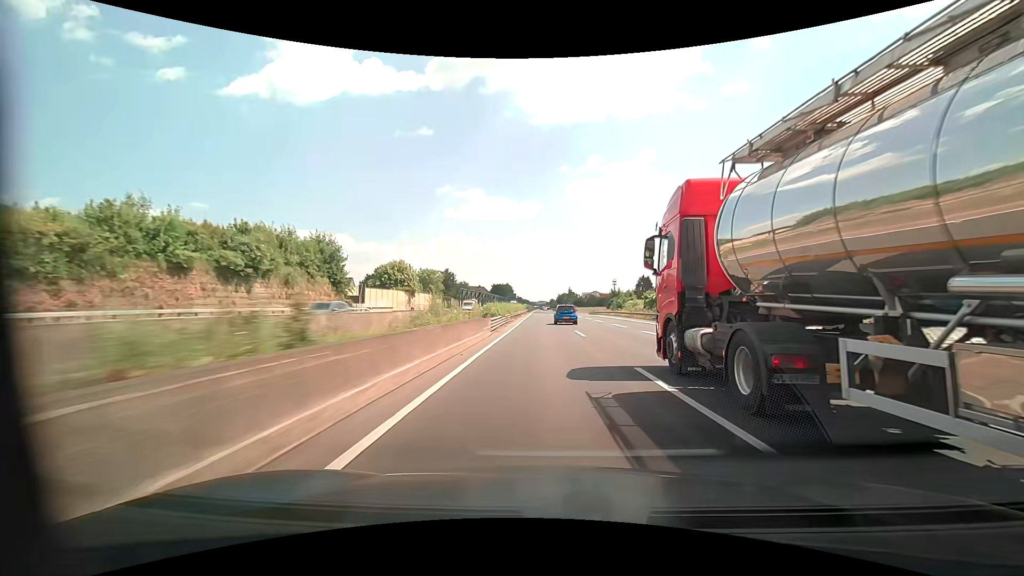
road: motorway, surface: asphalt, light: Day
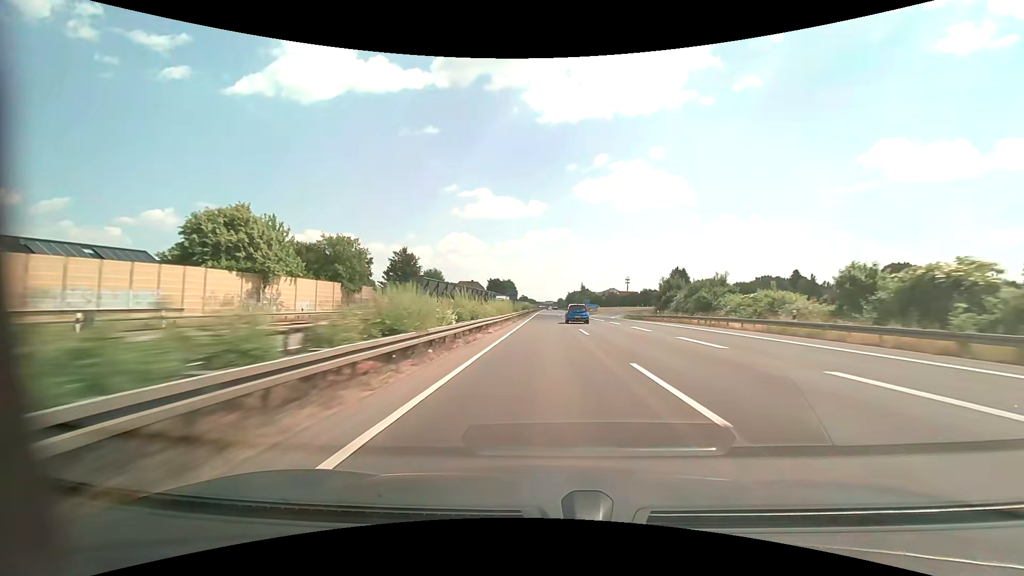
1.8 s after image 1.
(-0.1, +54.6) m; 0°
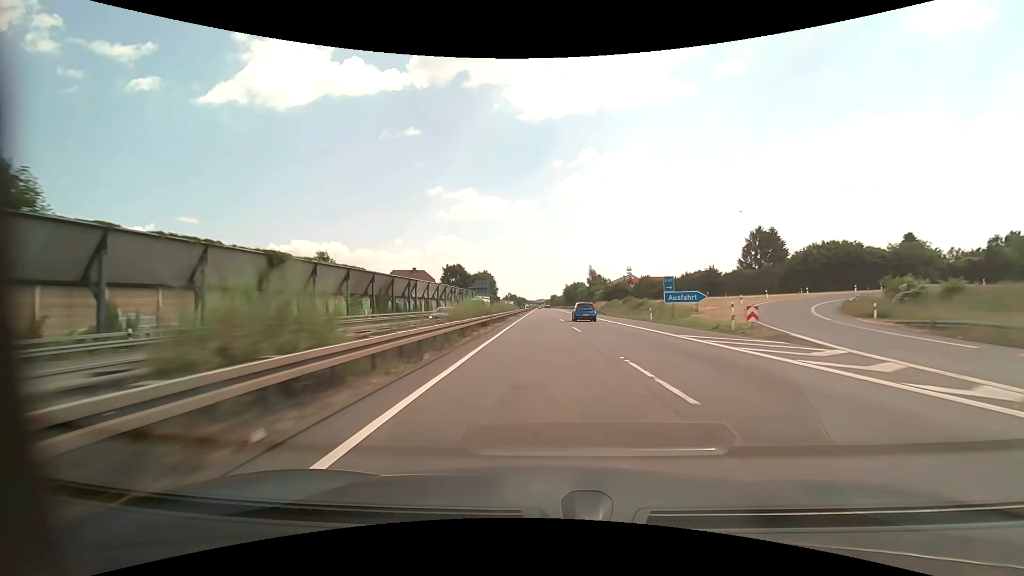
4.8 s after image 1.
(+0.4, +91.2) m; +1°
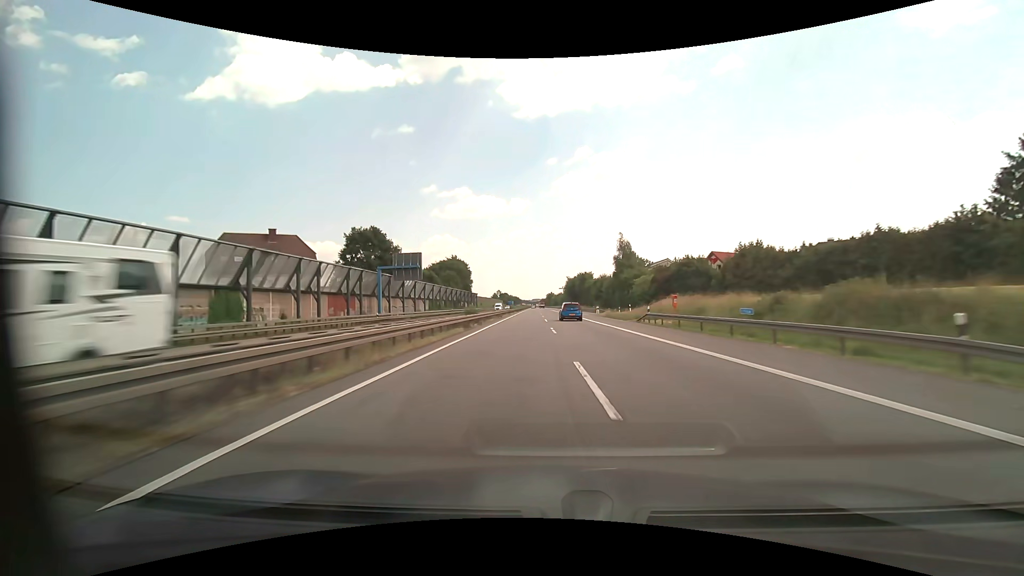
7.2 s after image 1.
(+0.3, +72.5) m; 0°
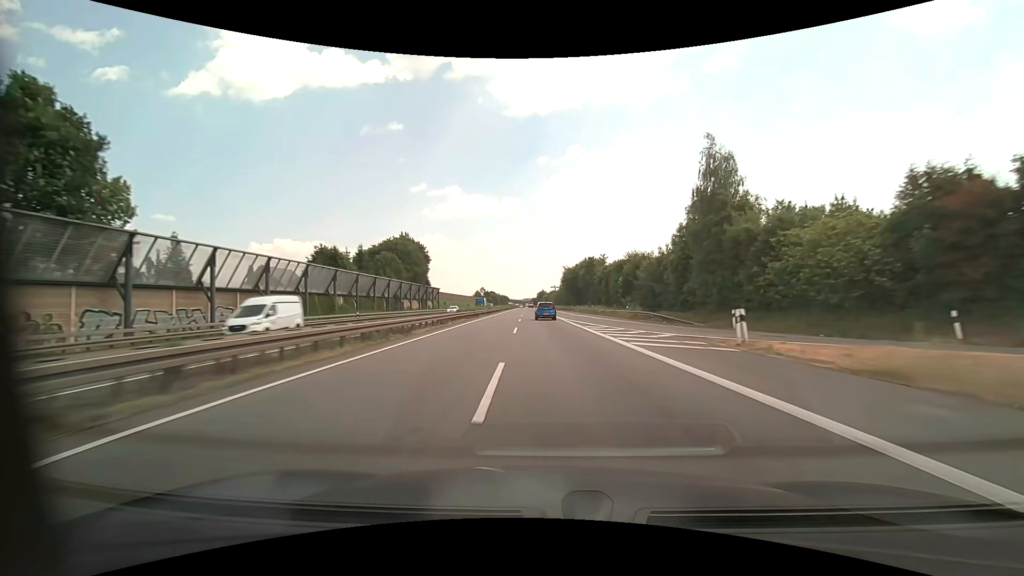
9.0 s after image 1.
(+0.5, +54.0) m; +1°
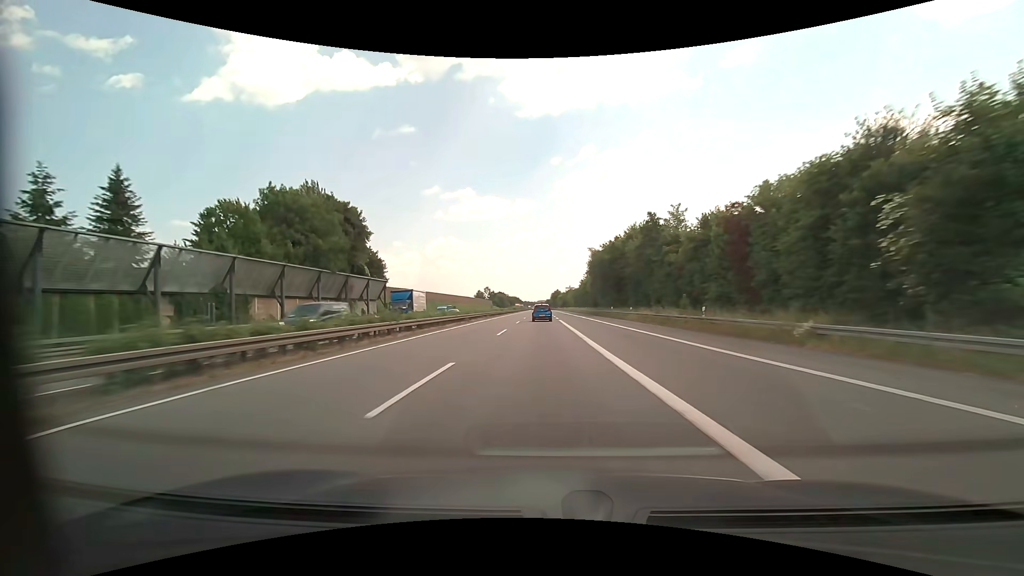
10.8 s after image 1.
(-0.3, +53.7) m; -1°
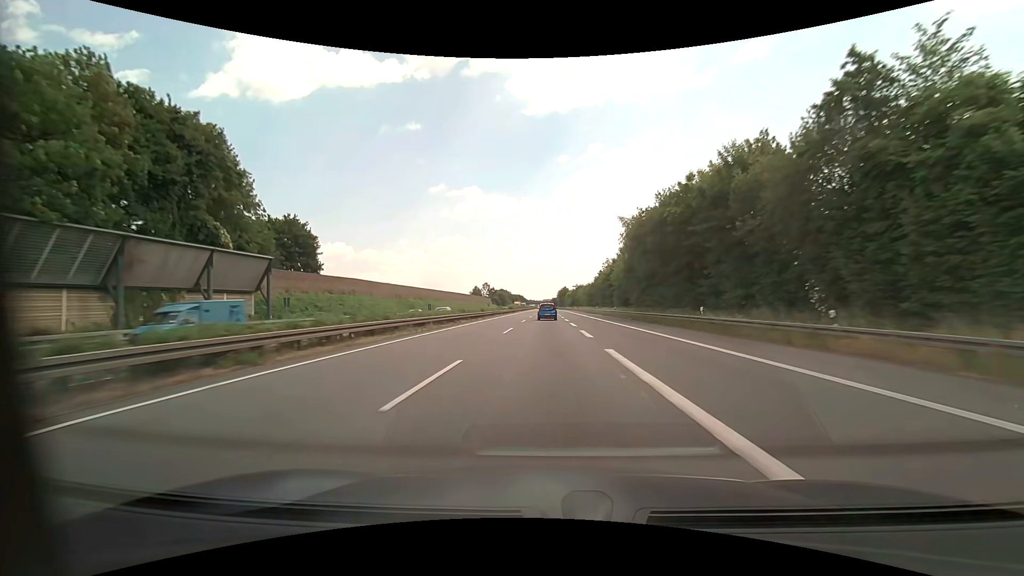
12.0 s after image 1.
(-0.4, +35.7) m; -1°
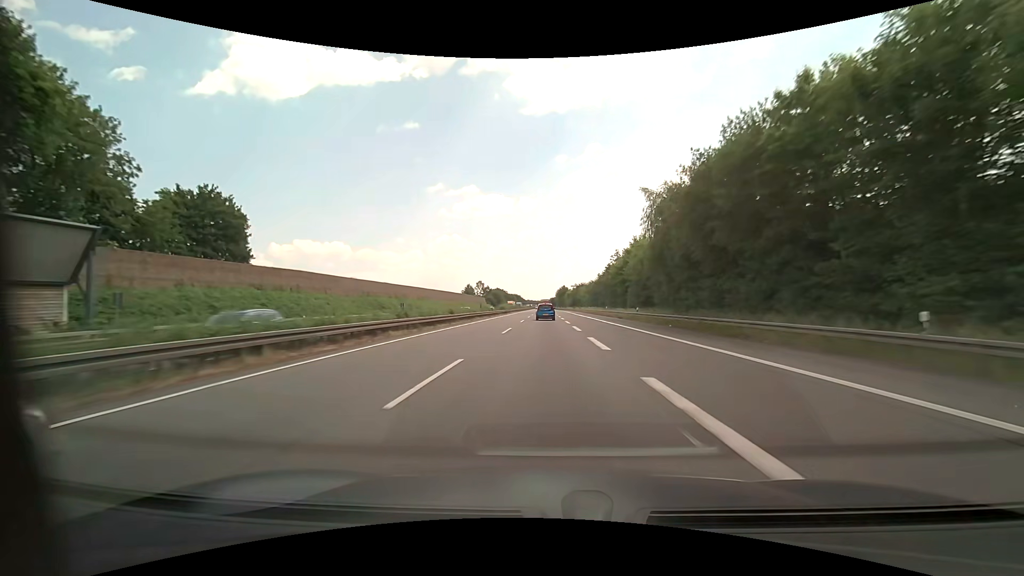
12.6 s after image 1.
(0.0, +17.8) m; 0°
(0, +10) (0, +20) (0, +30) (0, +40) (0, +50) (0, +60) (+1, +70) (+1, +80) (+1, +90) (+1, +100) m
